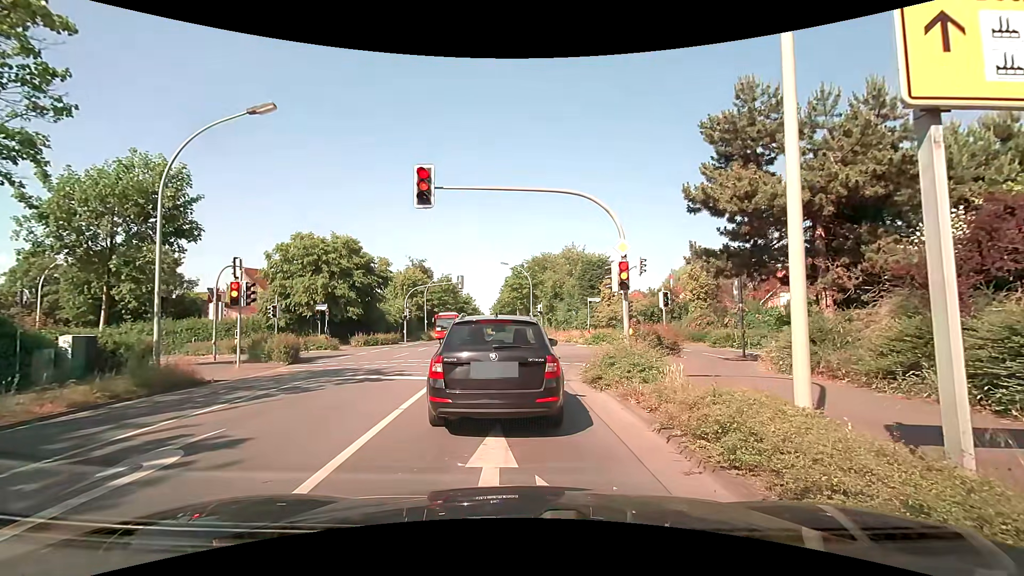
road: tertiary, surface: asphalt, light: Day
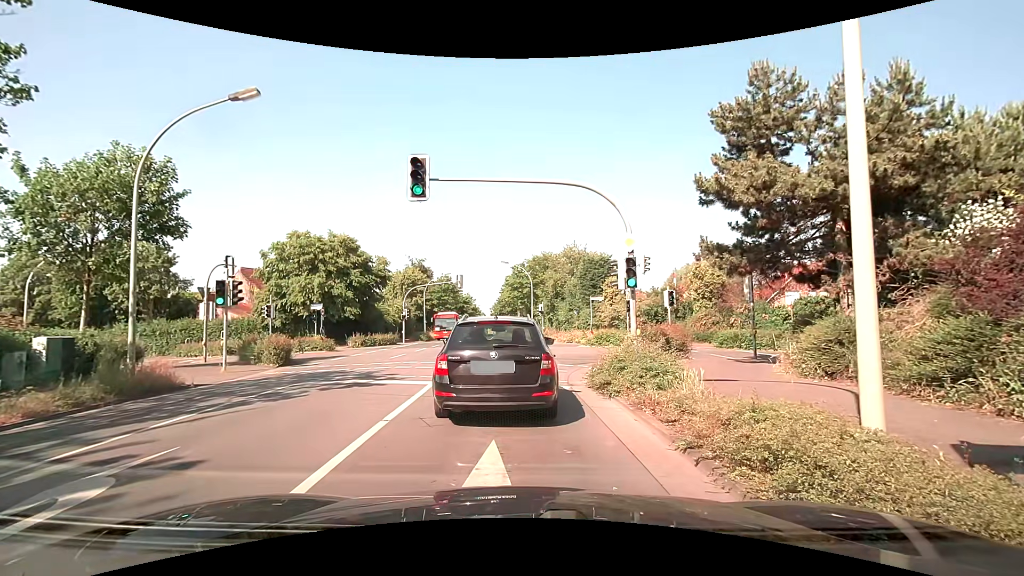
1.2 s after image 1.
(0.0, +0.9) m; 0°
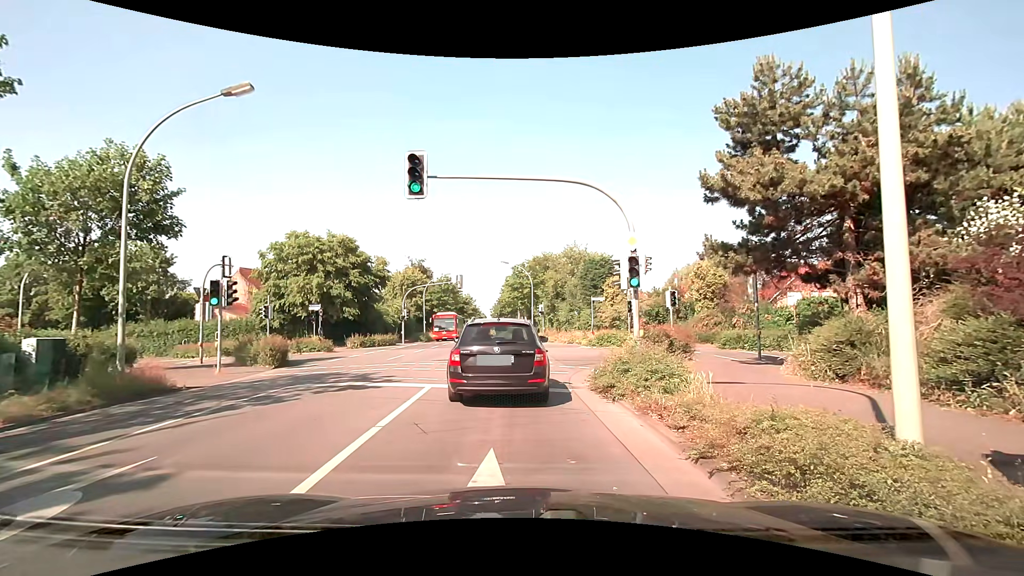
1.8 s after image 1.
(0.0, +0.3) m; 0°
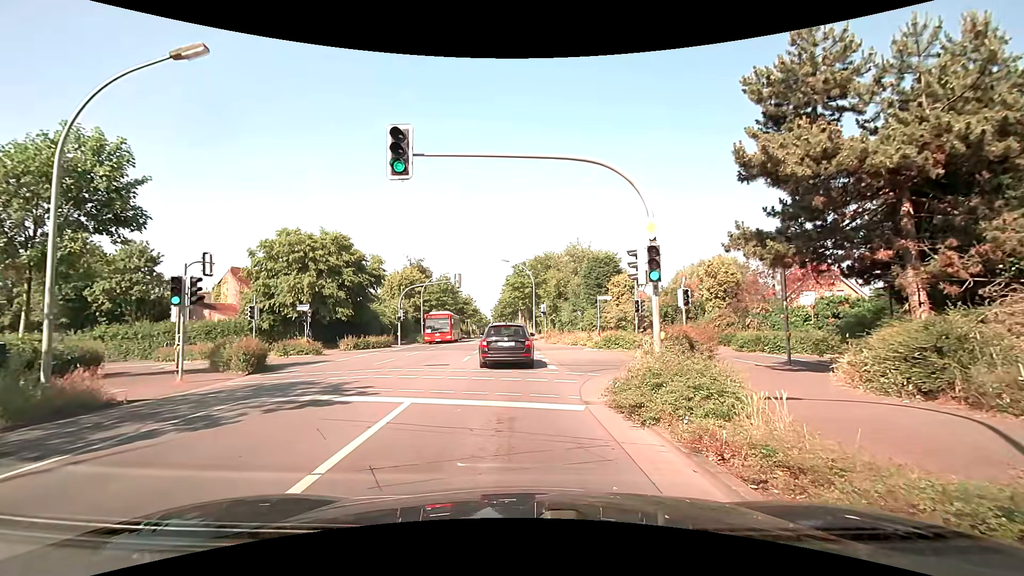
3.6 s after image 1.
(0.0, +2.2) m; 0°
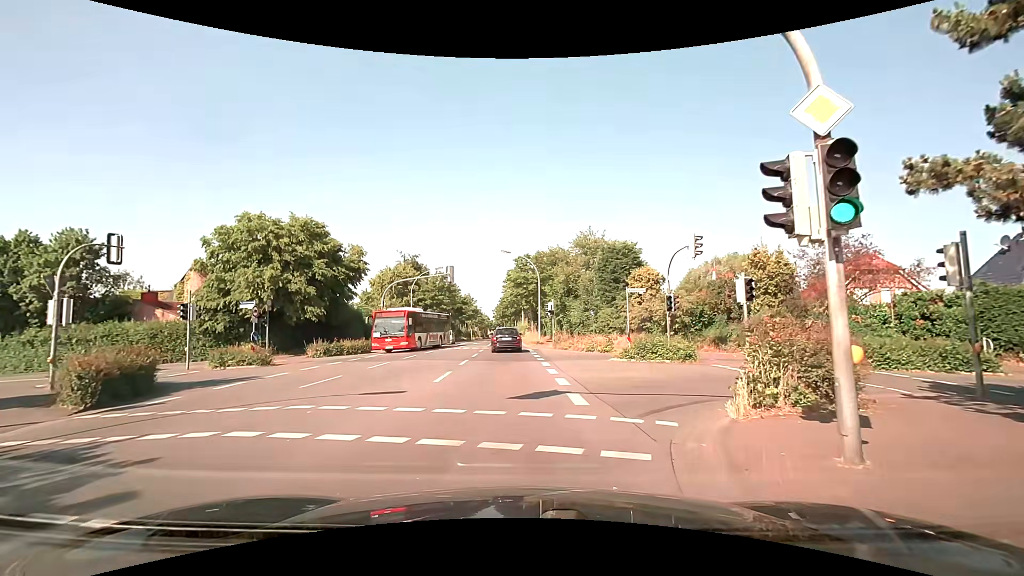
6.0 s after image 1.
(-0.4, +7.2) m; -3°
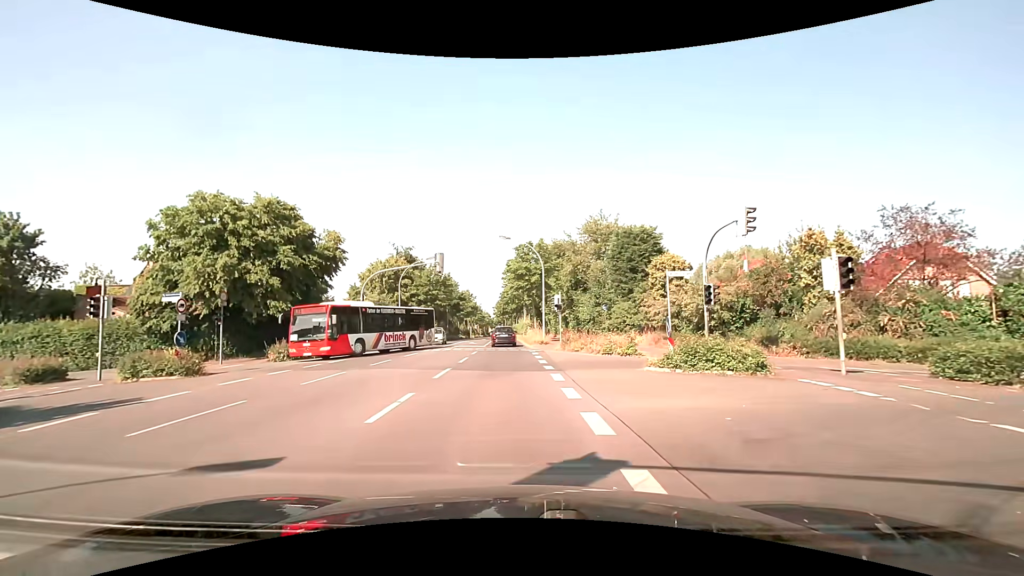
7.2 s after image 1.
(-0.1, +5.8) m; 0°
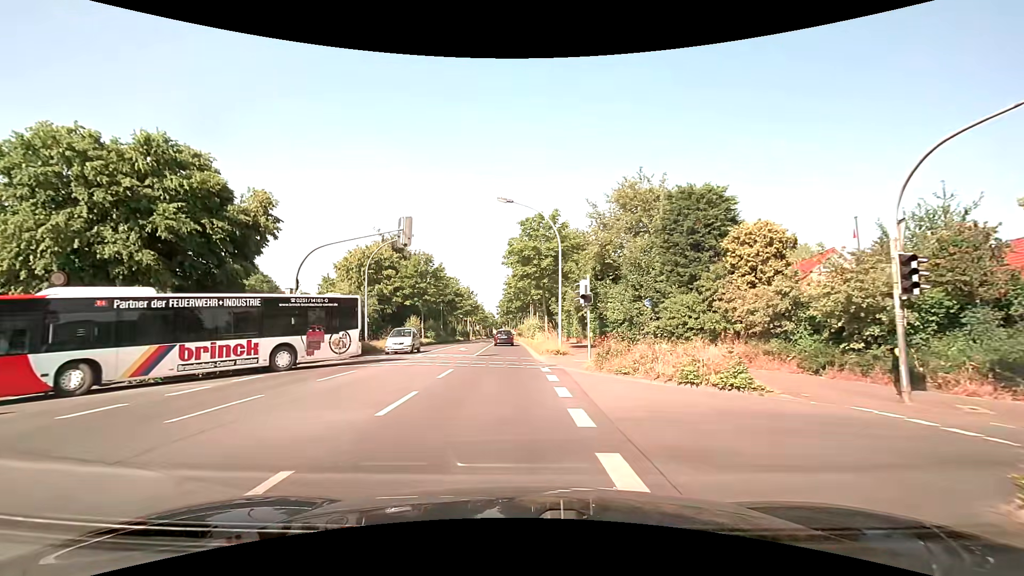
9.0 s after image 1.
(-0.2, +11.5) m; -1°
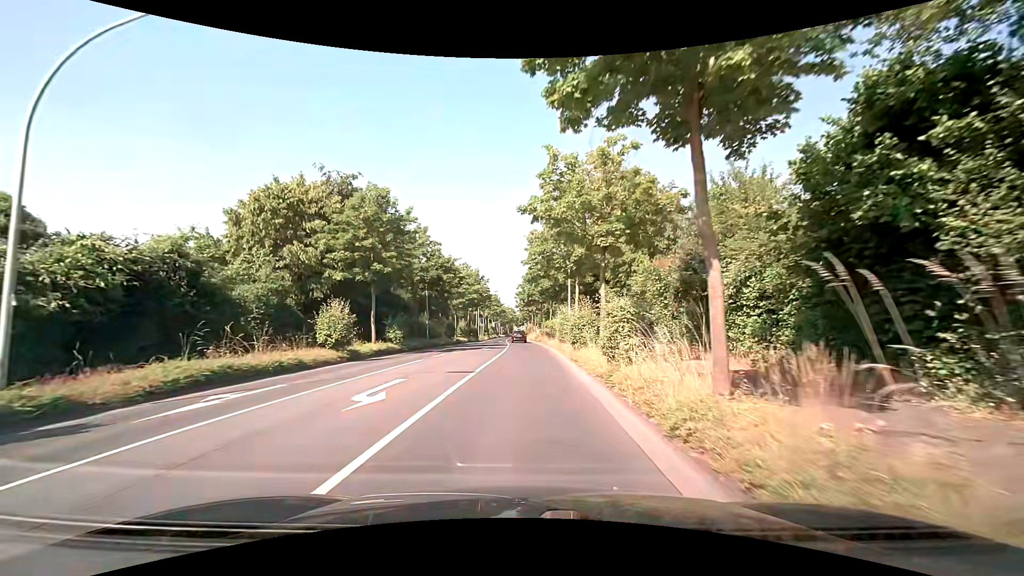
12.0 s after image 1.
(-0.7, +25.6) m; -3°
(0, +10) (0, +20) (0, +30) (0, +40) (0, +50) (0, +60) (0, +70) (0, +80) (-1, +90) (-1, +100) m
